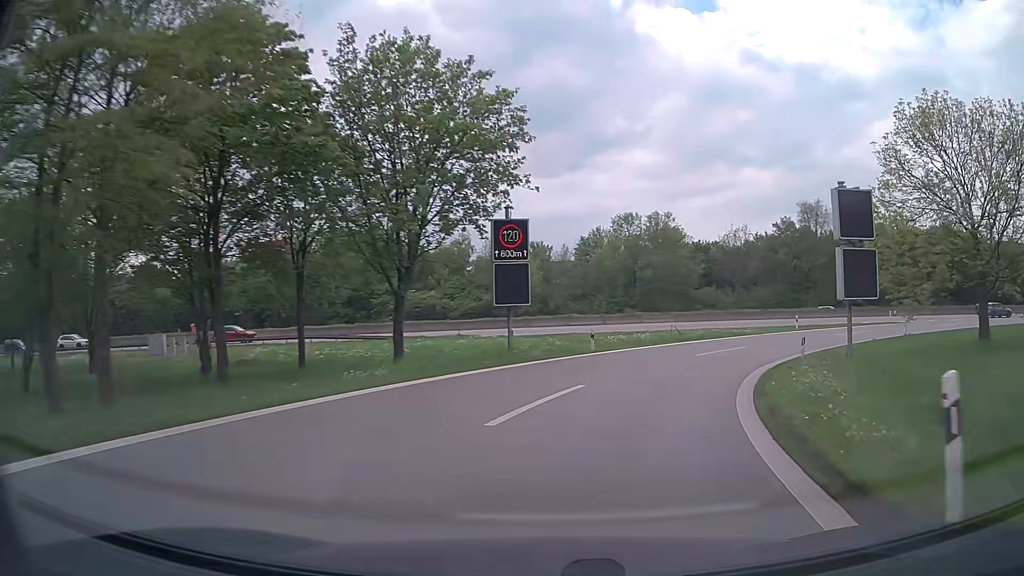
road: motorway_link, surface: asphalt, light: Day
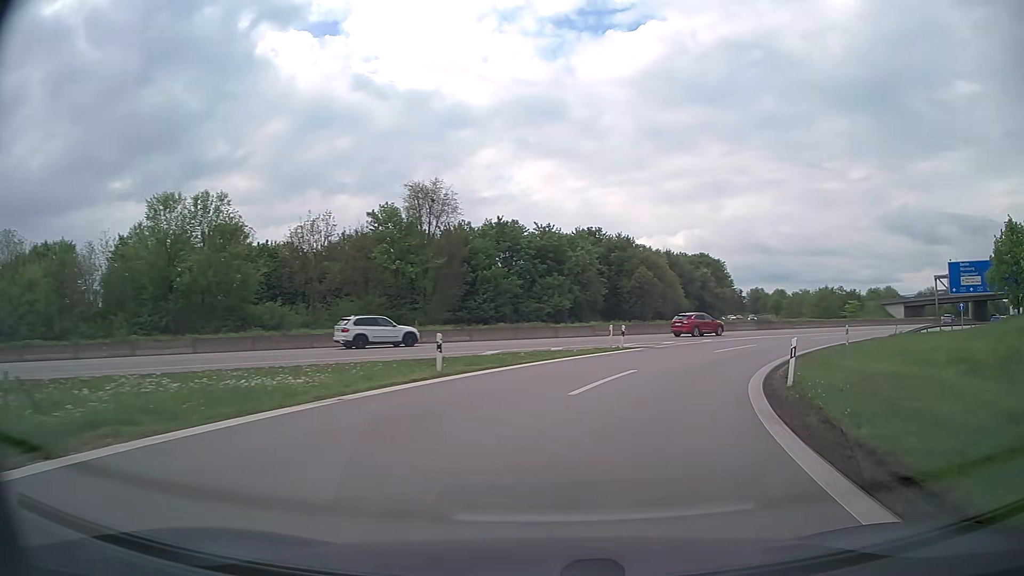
(+8.9, +28.8) m; +35°
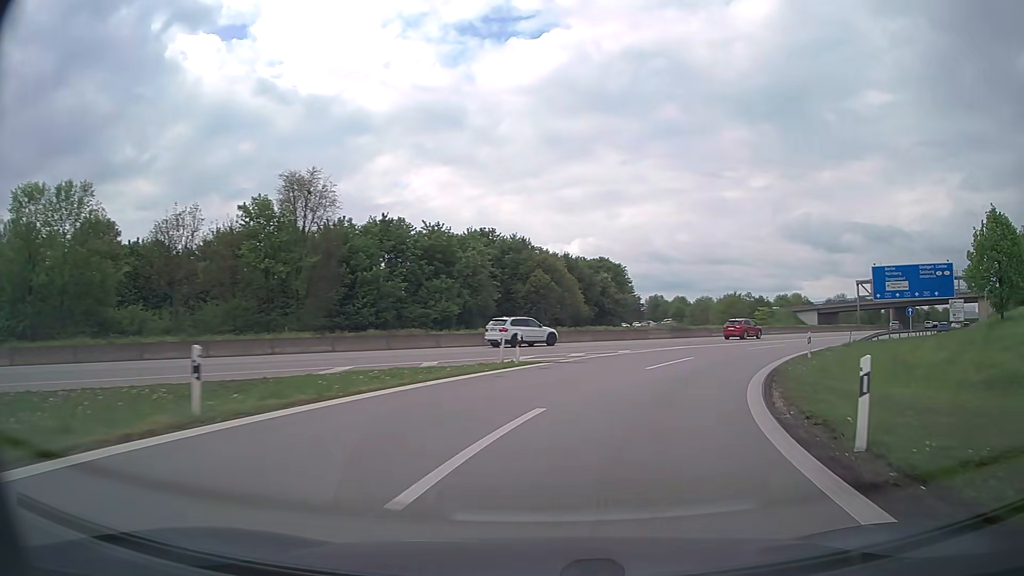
(+0.6, +8.0) m; +9°
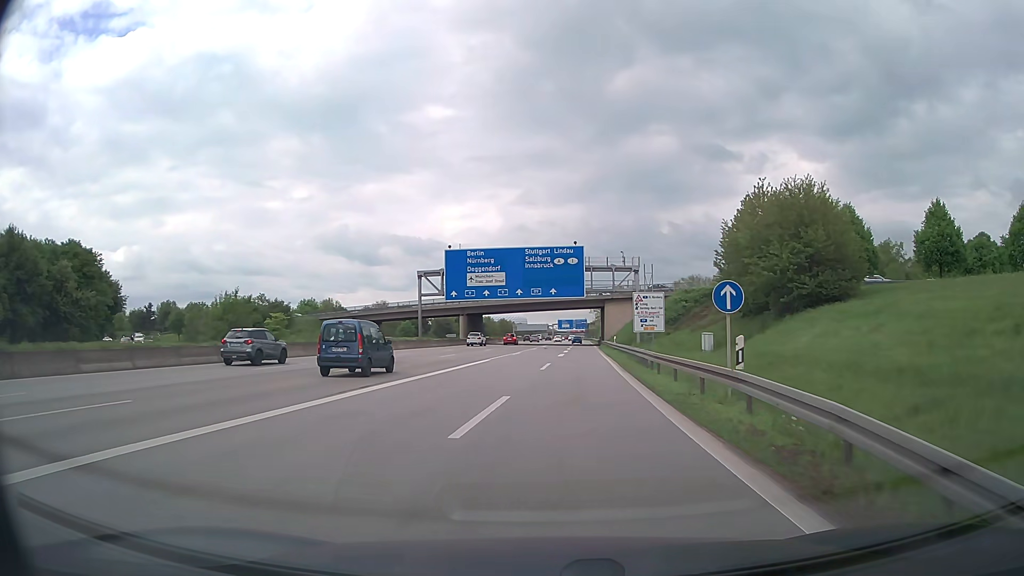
(+15.5, +38.6) m; +40°
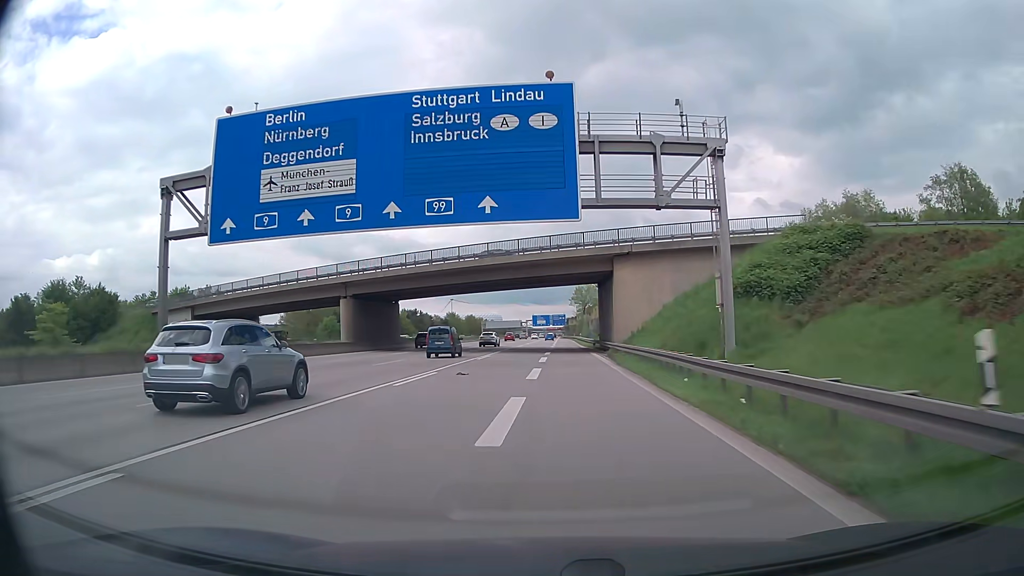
(+2.4, +49.0) m; +2°
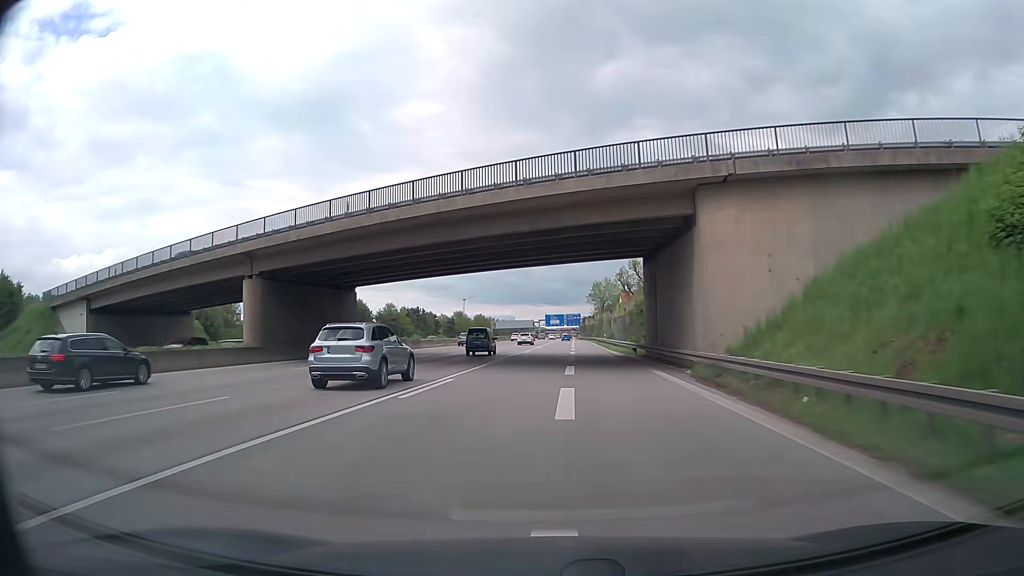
(-0.3, +21.7) m; -1°
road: motorway
